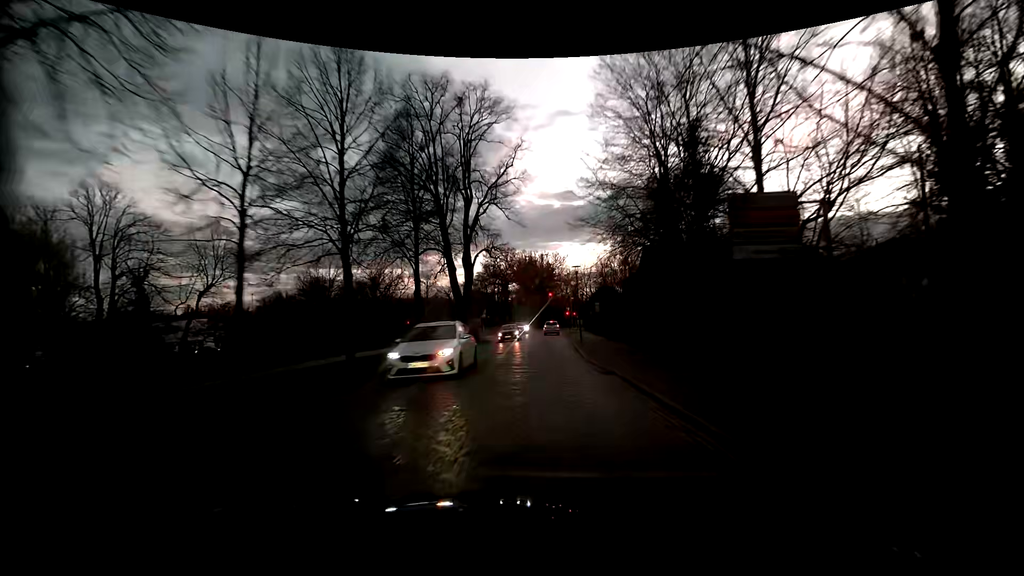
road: residential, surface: sett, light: Dusk
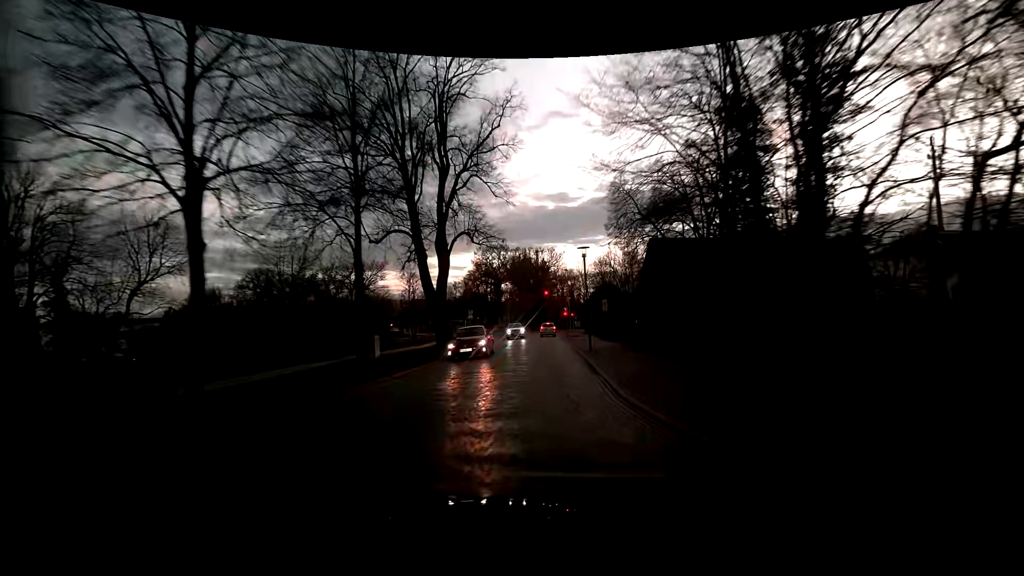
(+0.2, +8.4) m; +1°
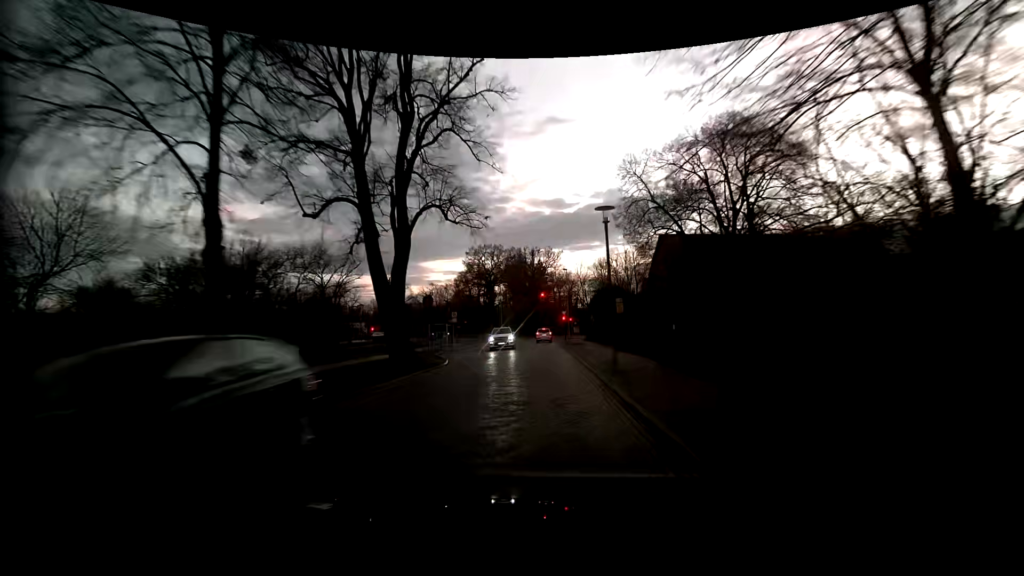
(+0.1, +8.7) m; +2°
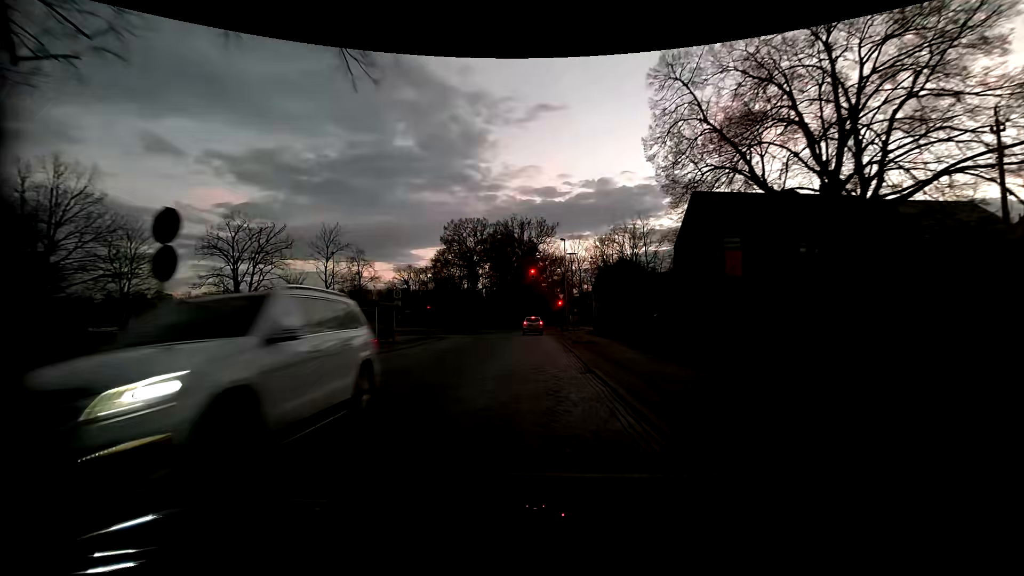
(-0.1, +17.7) m; +1°
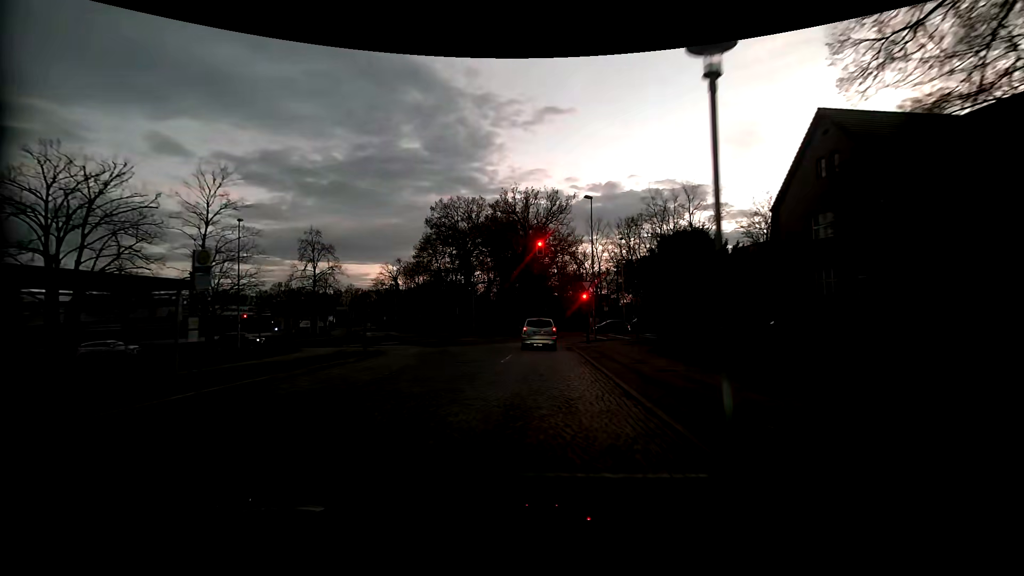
(-0.5, +20.1) m; -1°
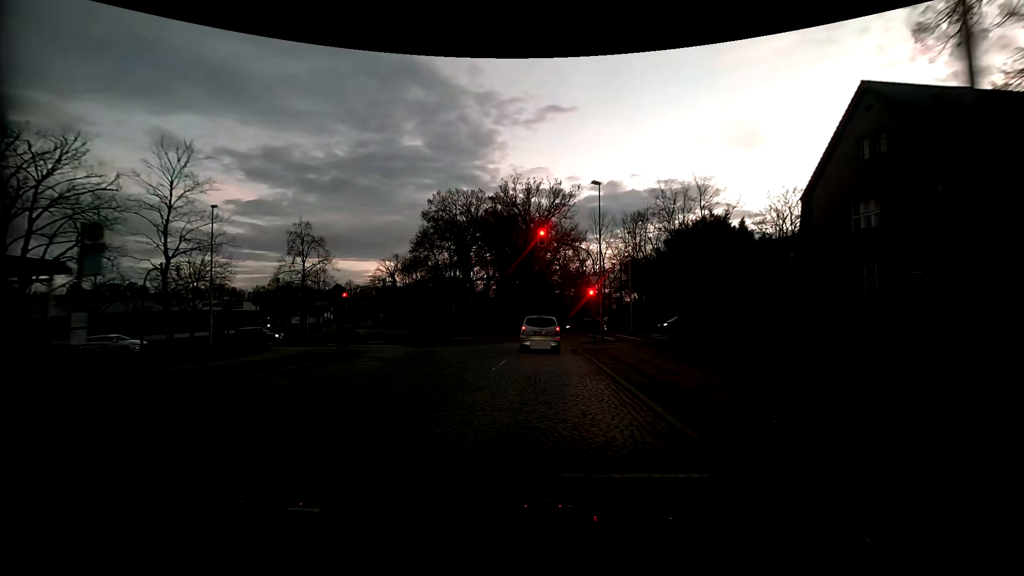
(0.0, +3.4) m; 0°
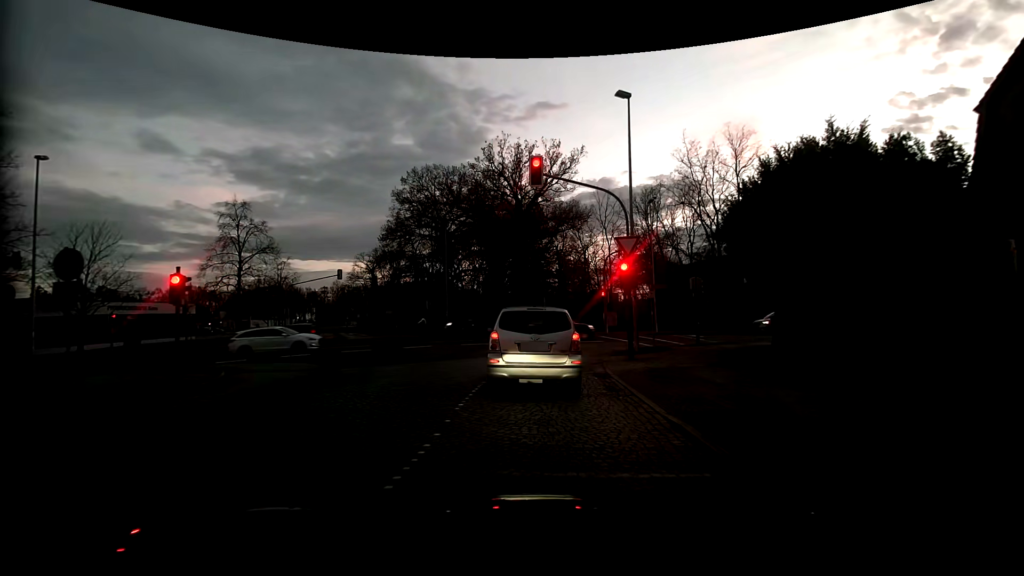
(+0.1, +11.7) m; 0°
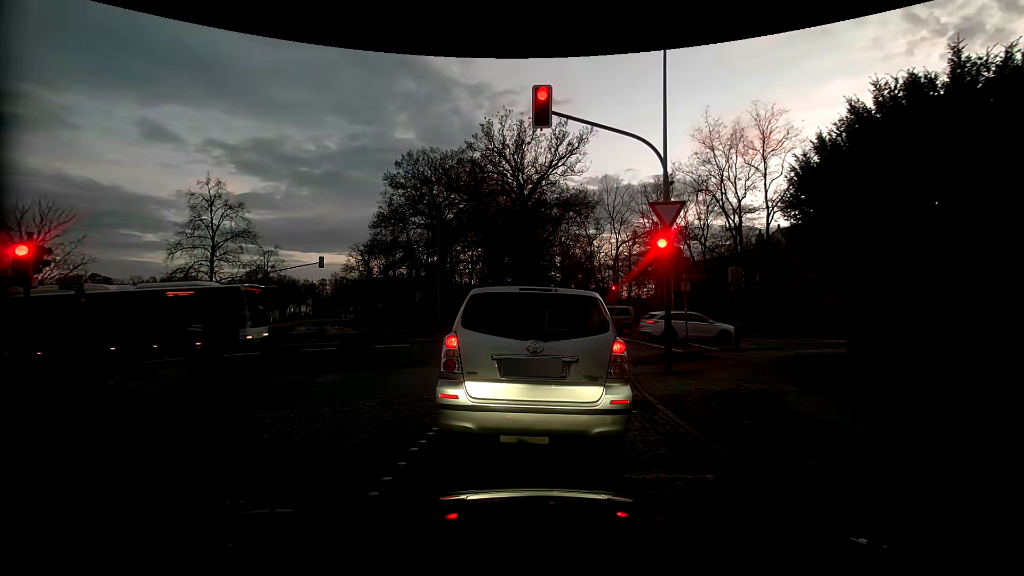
(0.0, +4.2) m; 0°
(0, +10) (-3, +20) (-9, +27) (-19, +30) (-28, +28) (-38, +26) (-48, +24) (-58, +22) (-68, +20) (-77, +18) m
